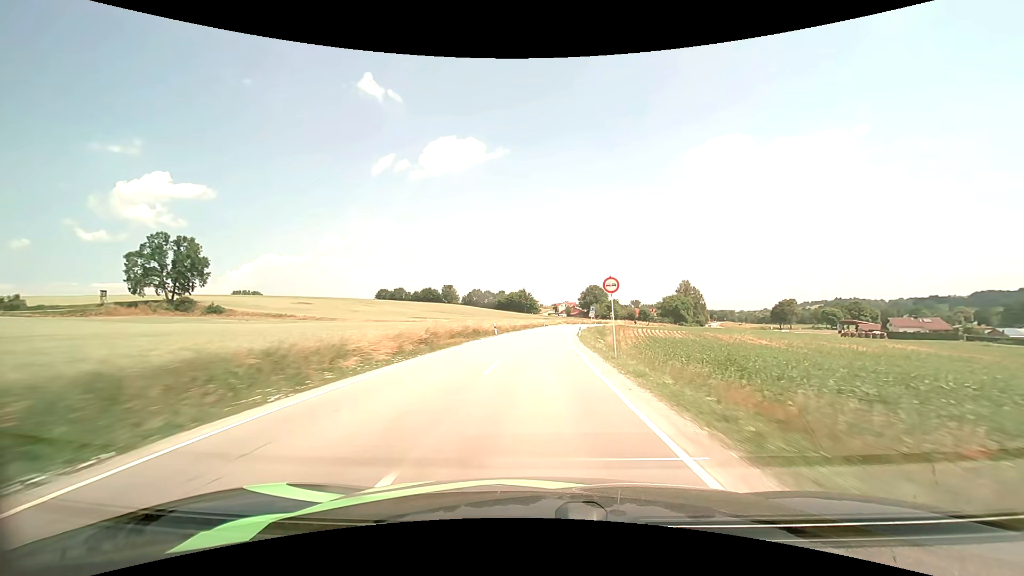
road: secondary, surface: asphalt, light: Day
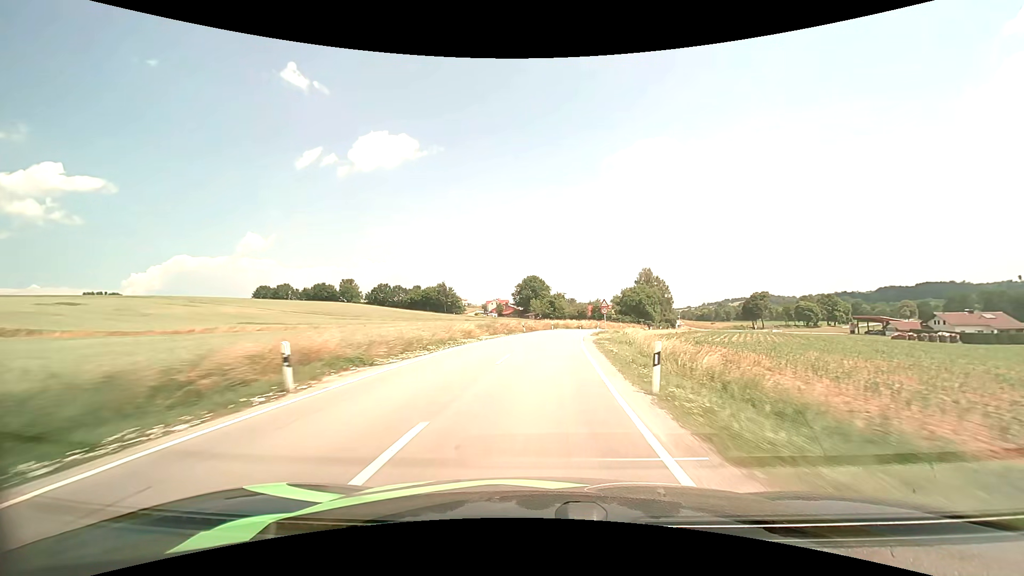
(+4.2, +68.9) m; +8°
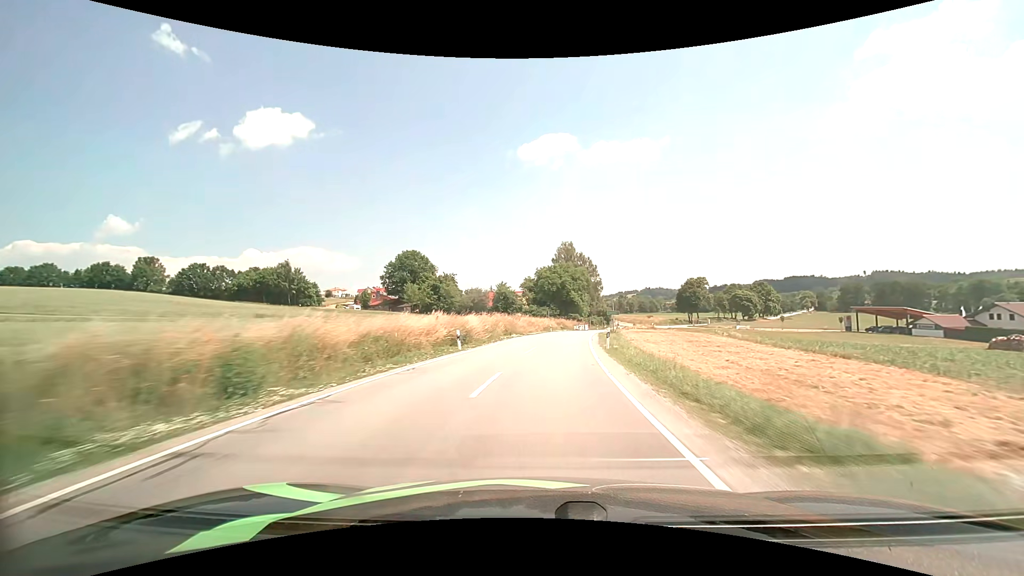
(+6.1, +65.6) m; +11°
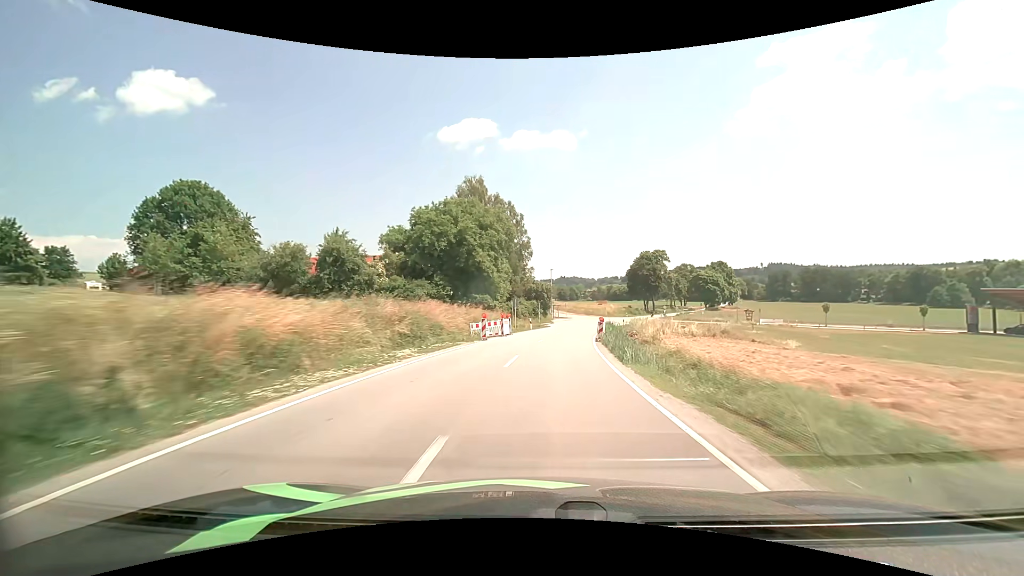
(+5.6, +65.9) m; +10°
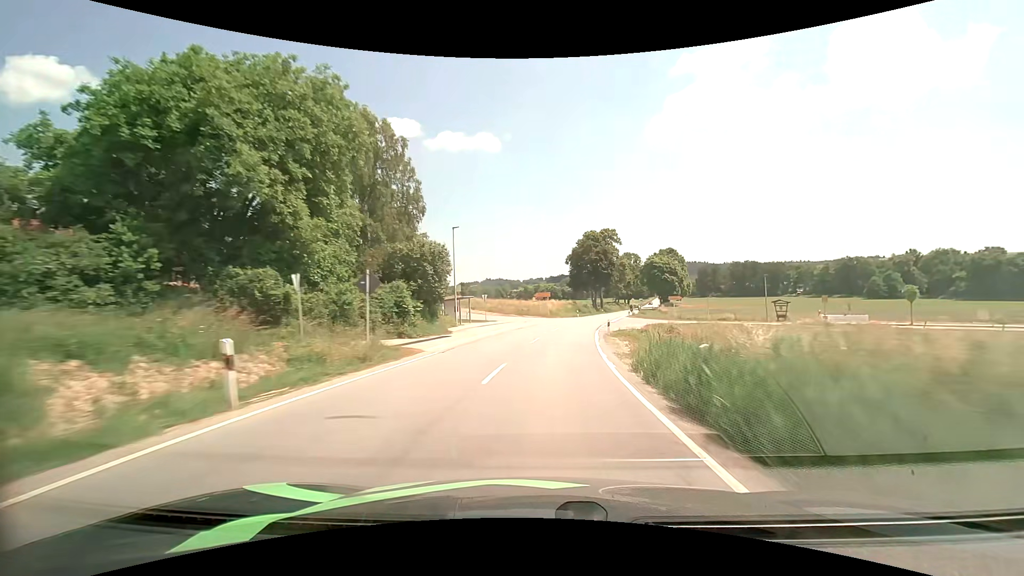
(+2.7, +39.7) m; +8°
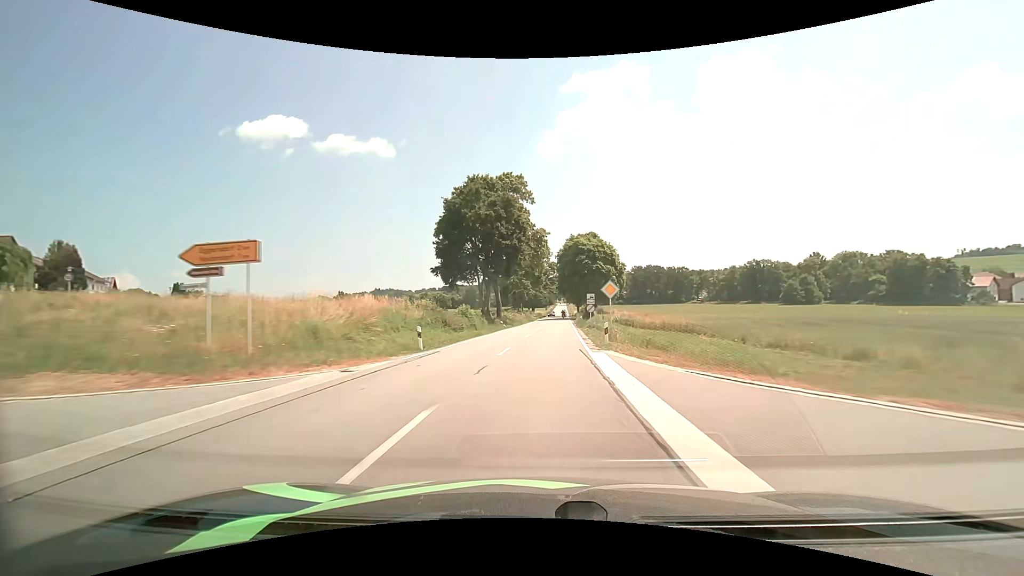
(+6.2, +54.0) m; +12°
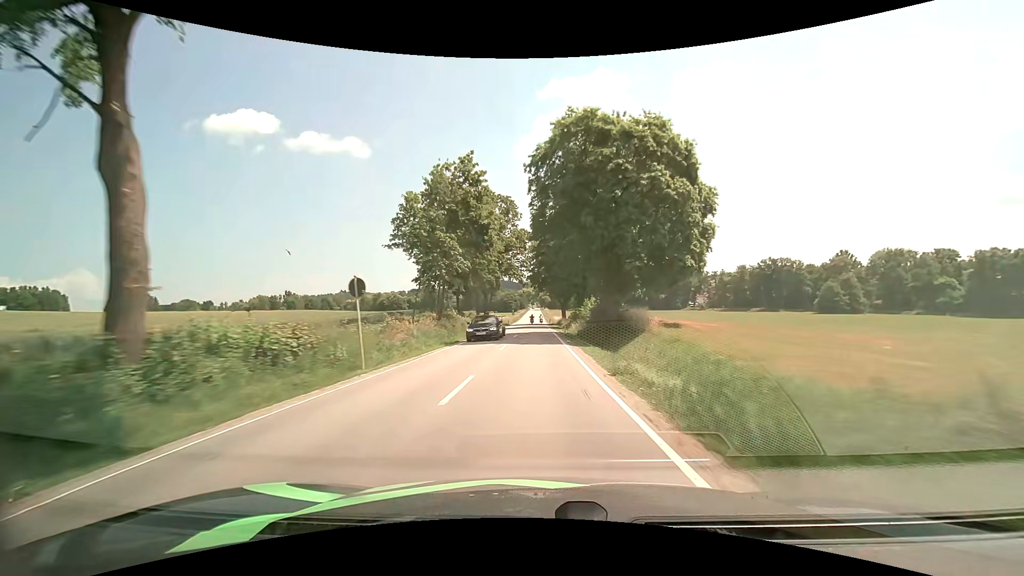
(+2.3, +55.9) m; +3°
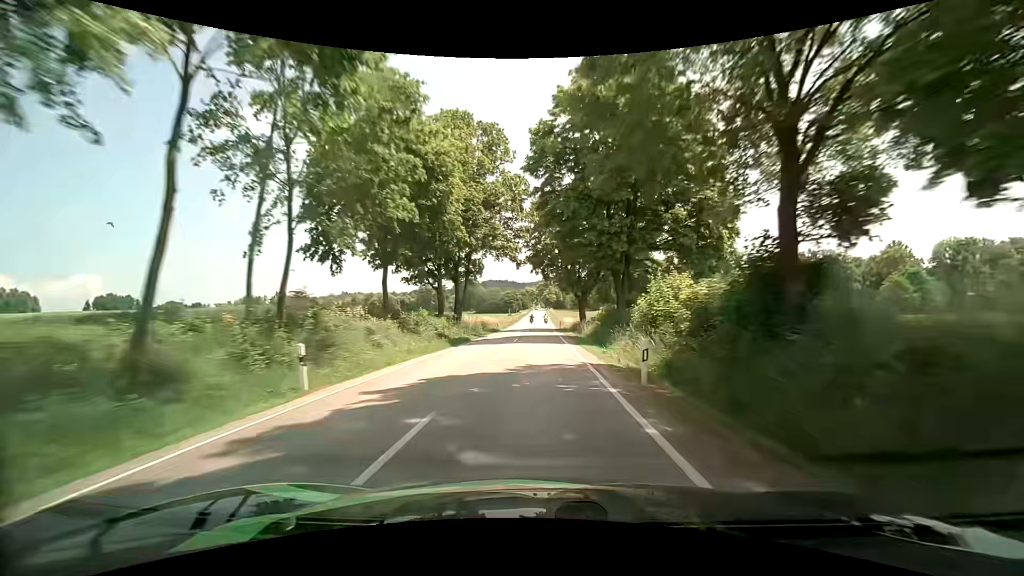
(-0.1, +28.6) m; 0°
(0, +10) (0, +20) (0, +30) (0, +40) (0, +50) (0, +60) (0, +70) (0, +80) (0, +90) (0, +100) m
